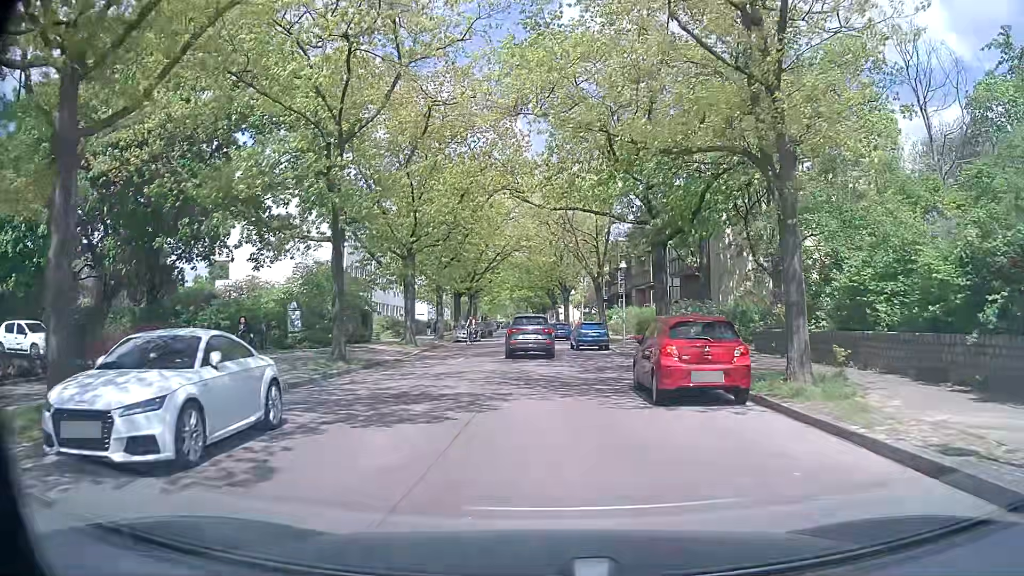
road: residential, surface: concrete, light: Day
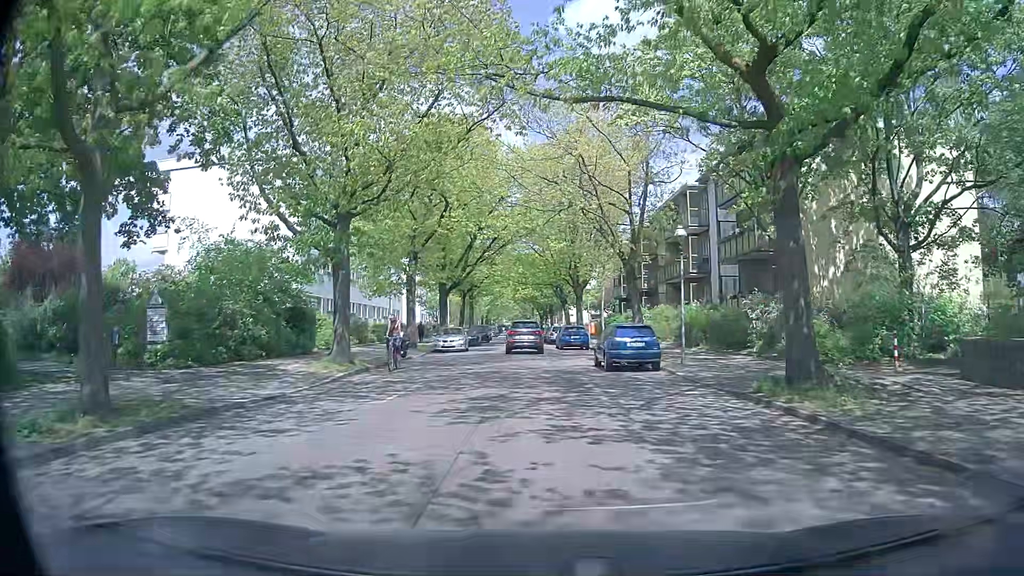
(-0.1, +13.0) m; -1°
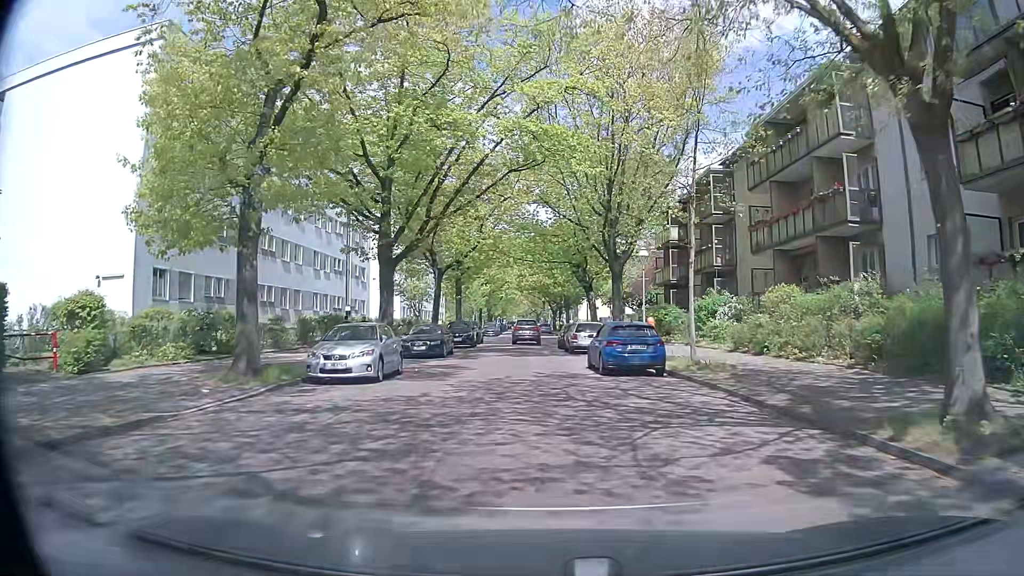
(-0.2, +22.0) m; 0°
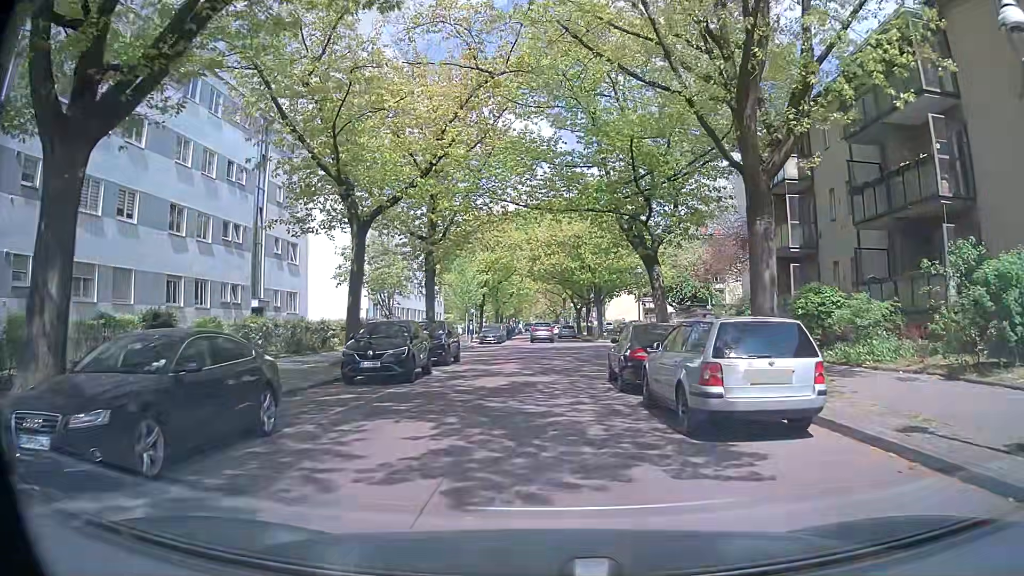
(-0.3, +22.3) m; -2°
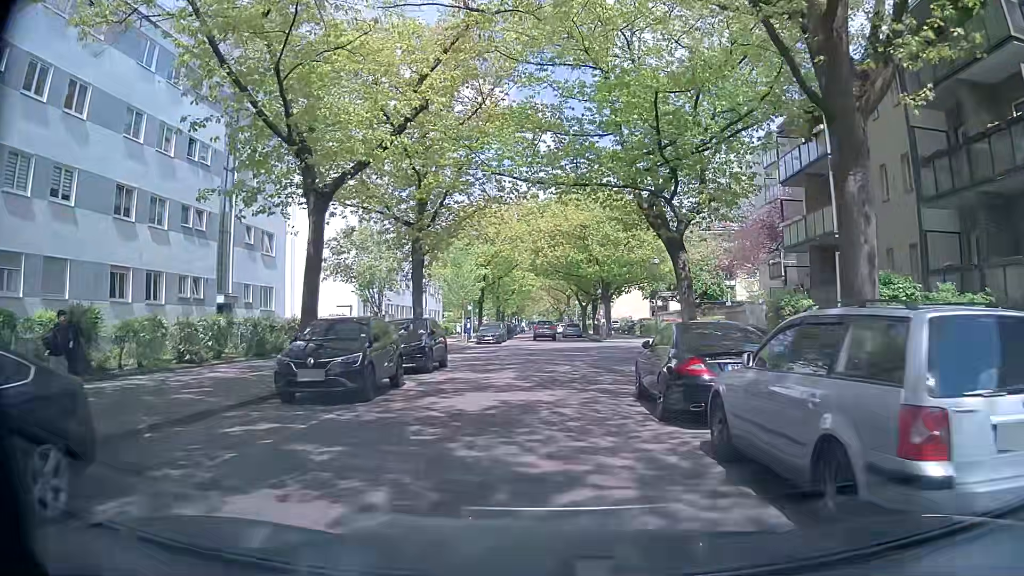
(0.0, +4.5) m; -1°
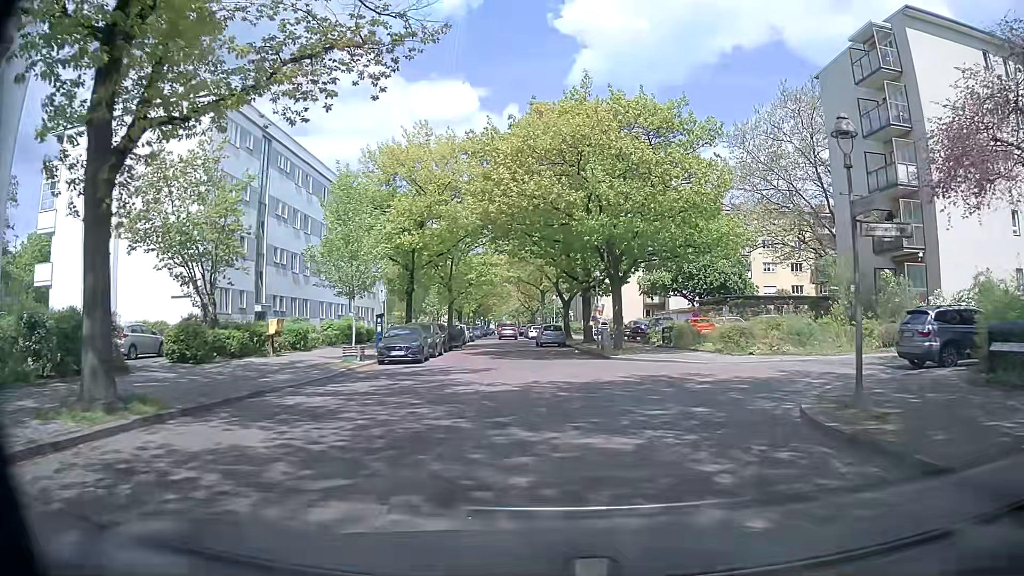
(+0.5, +22.5) m; +3°
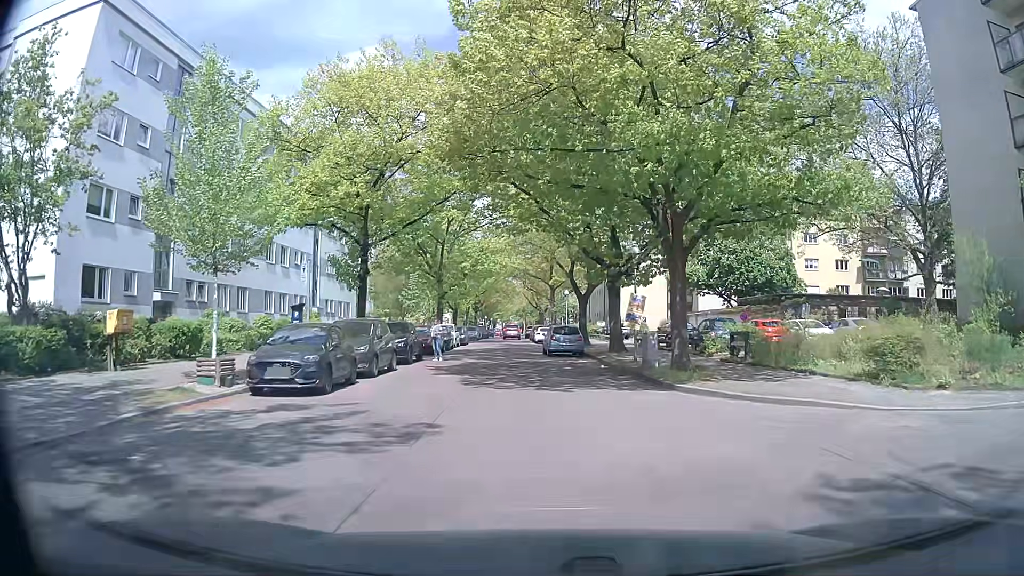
(-0.1, +12.0) m; 0°
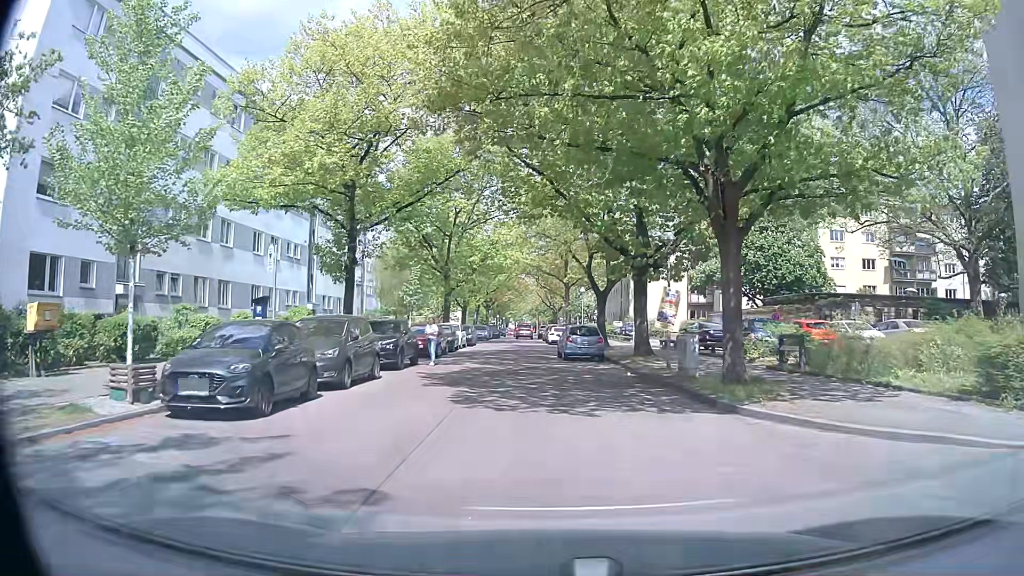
(-0.1, +3.9) m; -2°
